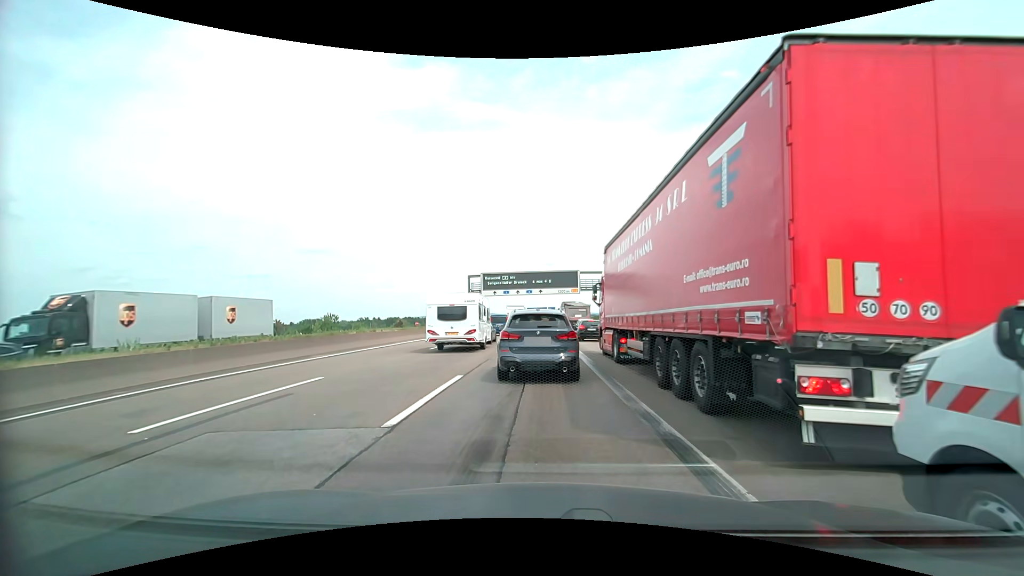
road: motorway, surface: asphalt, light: Day
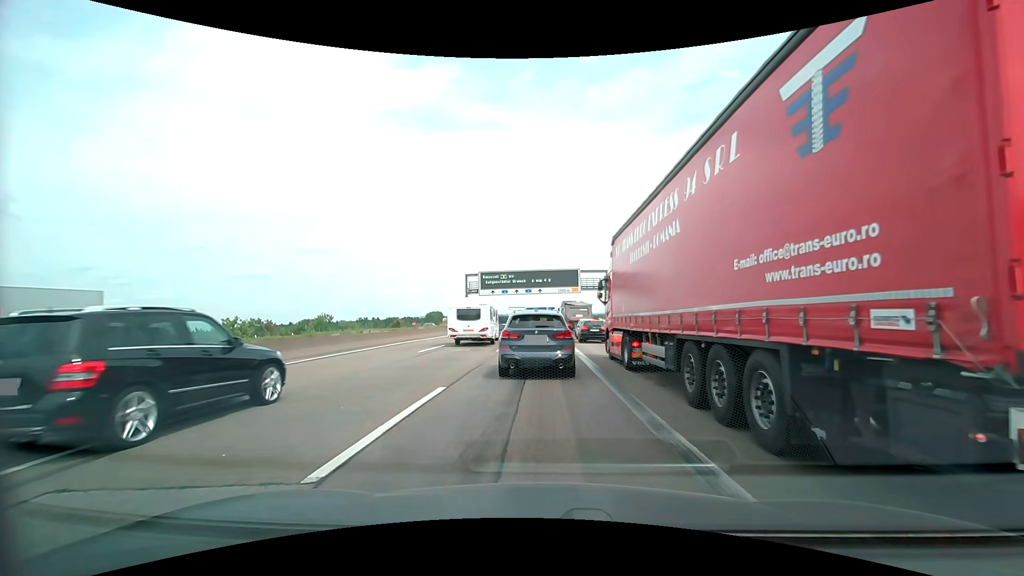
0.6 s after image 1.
(0.0, +2.1) m; 0°
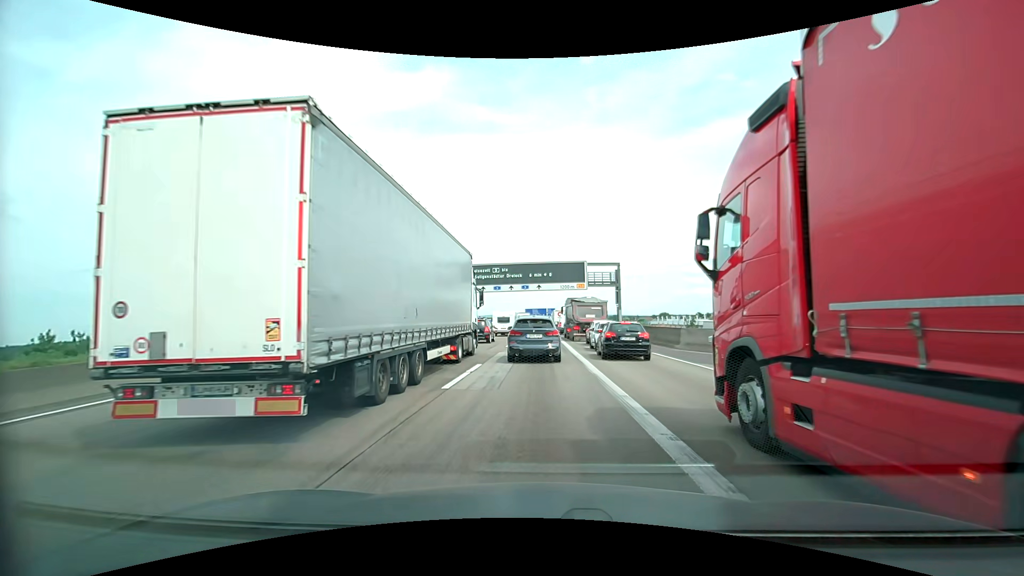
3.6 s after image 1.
(0.0, +12.1) m; +1°
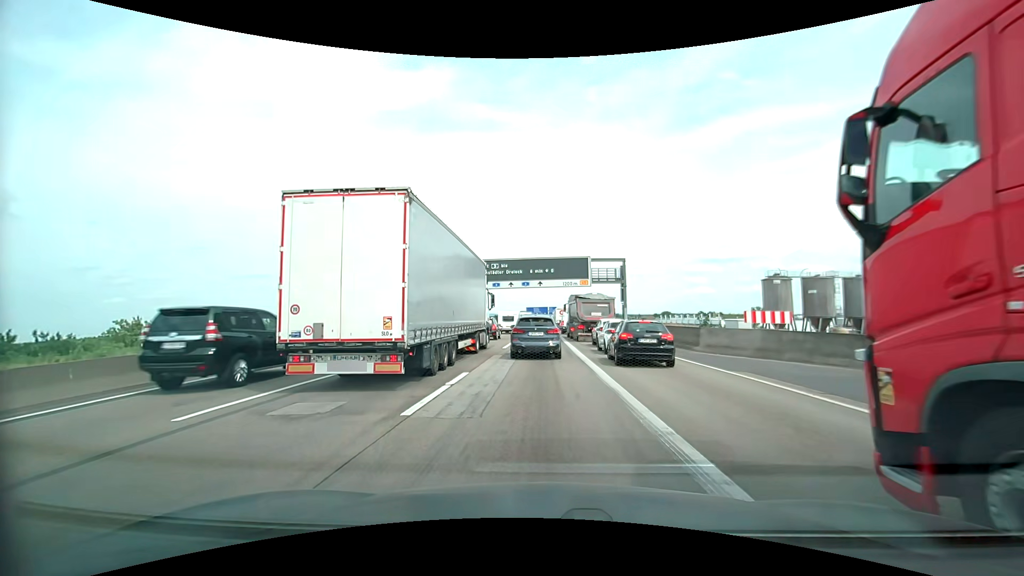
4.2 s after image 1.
(0.0, +3.2) m; 0°
